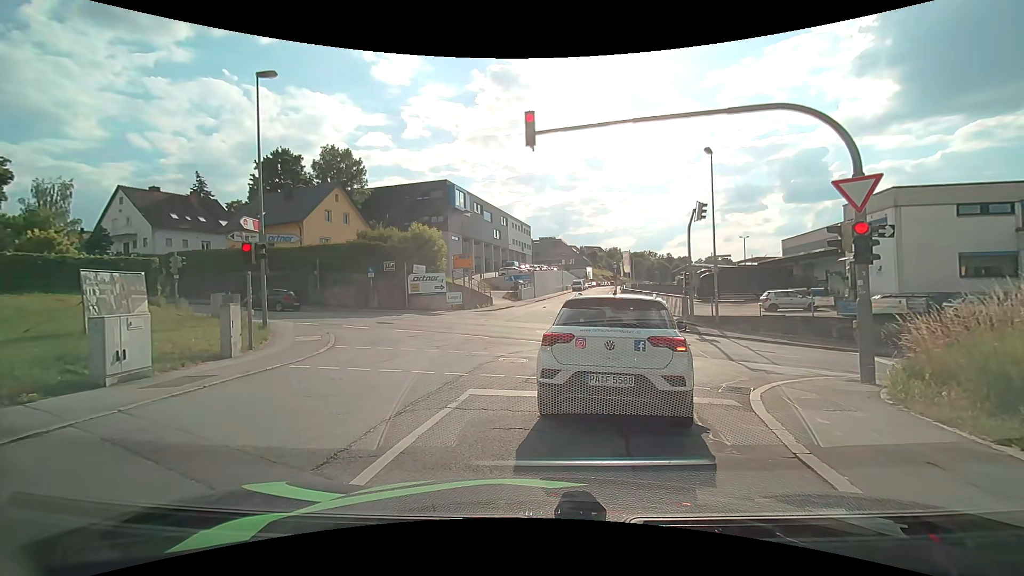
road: residential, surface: asphalt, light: Day
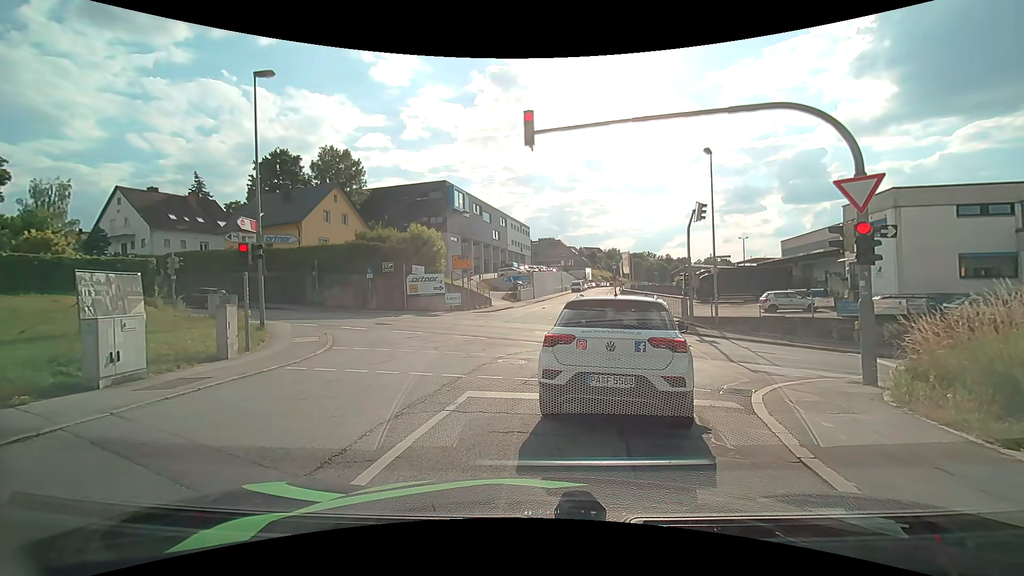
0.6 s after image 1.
(0.0, +0.1) m; 0°
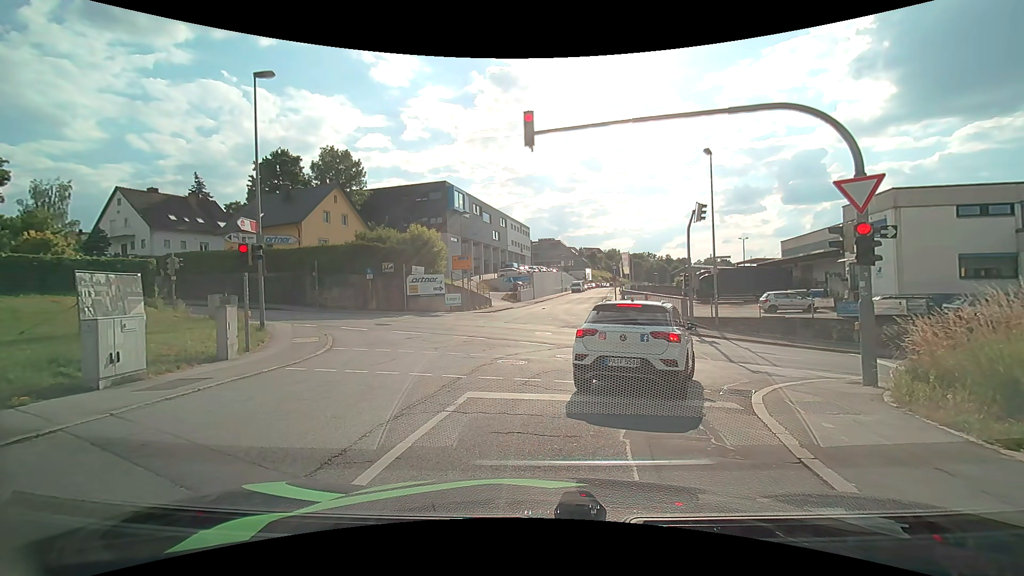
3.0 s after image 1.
(0.0, +0.1) m; 0°
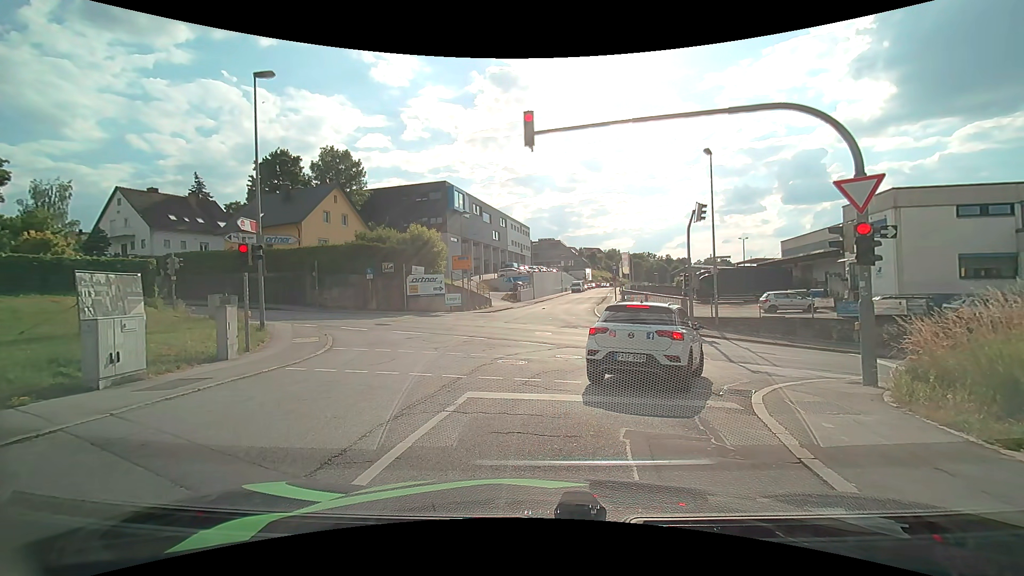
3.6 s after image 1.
(0.0, 0.0) m; 0°
(+1, +10) (+1, +20) (-4, +28) (-13, +33) (-22, +36) (-32, +40) (-41, +43) (-50, +47) (-60, +50) (-69, +54) m
